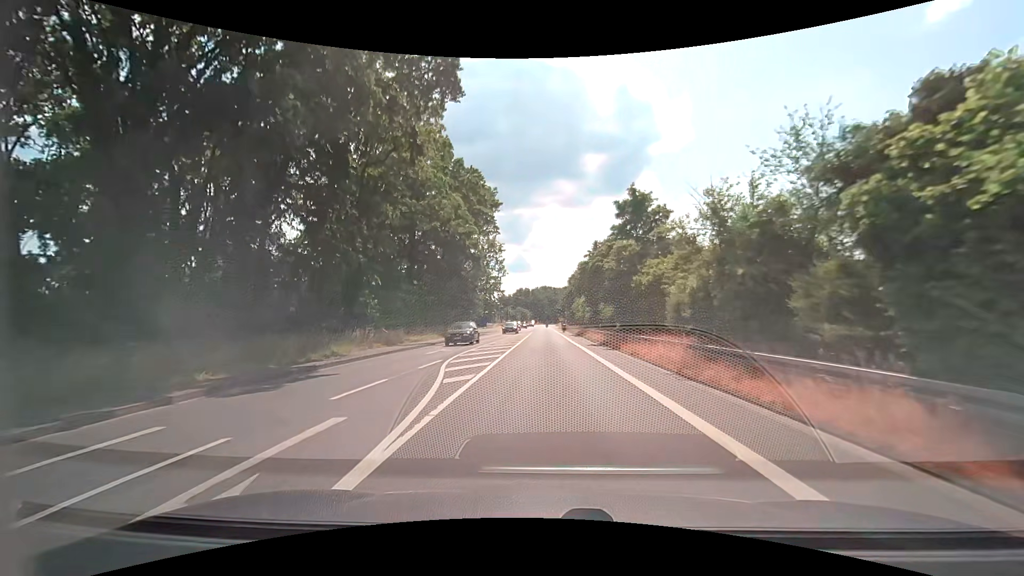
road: secondary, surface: asphalt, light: Day
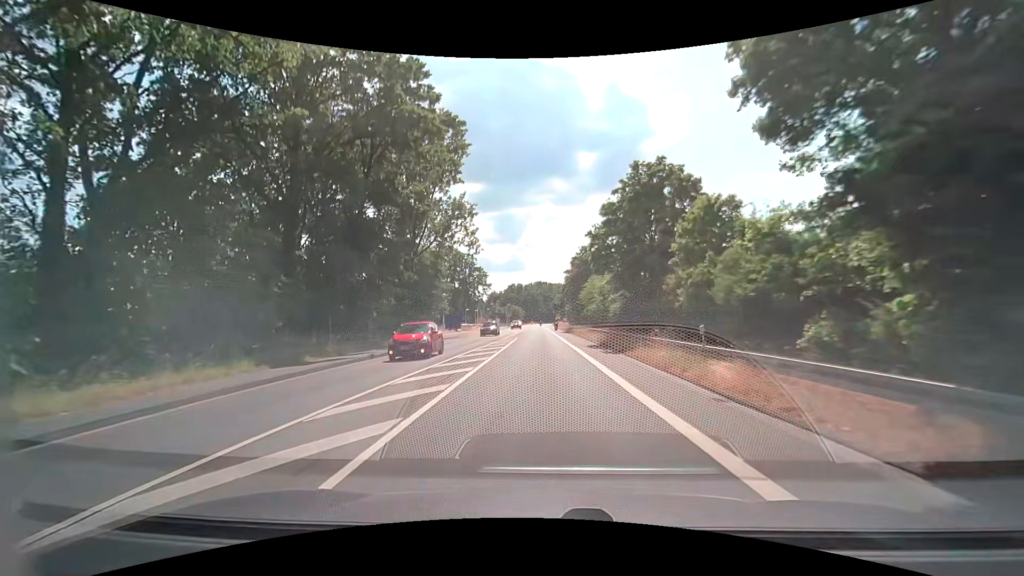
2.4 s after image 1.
(+0.2, +28.4) m; +1°
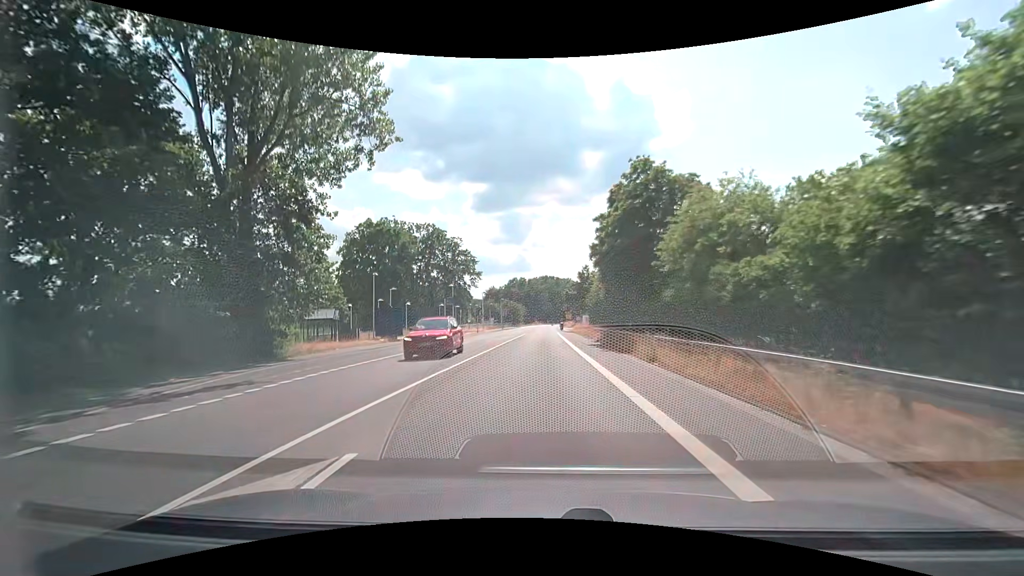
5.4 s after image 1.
(-0.2, +35.8) m; 0°
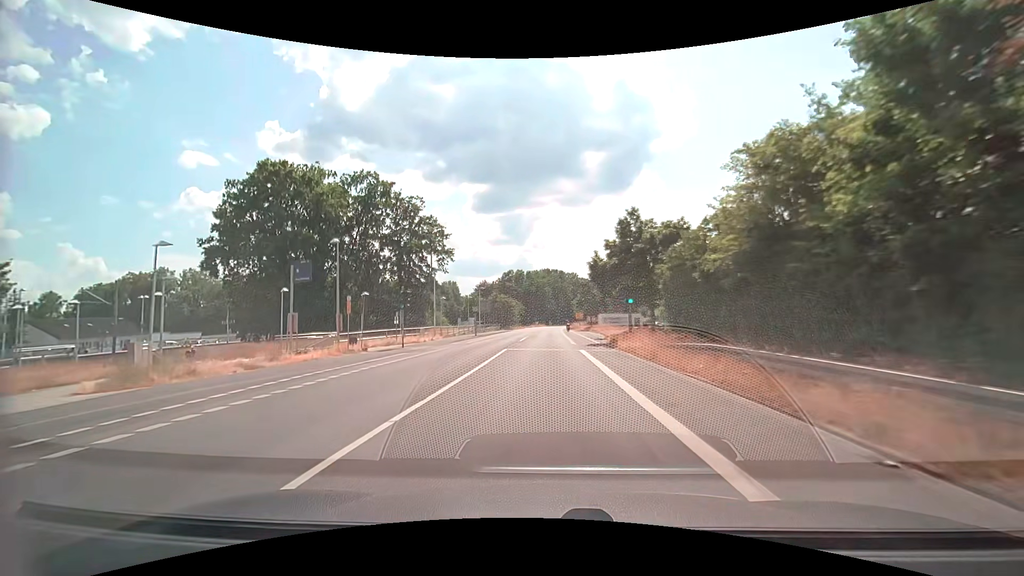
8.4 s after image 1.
(-0.6, +36.3) m; -1°
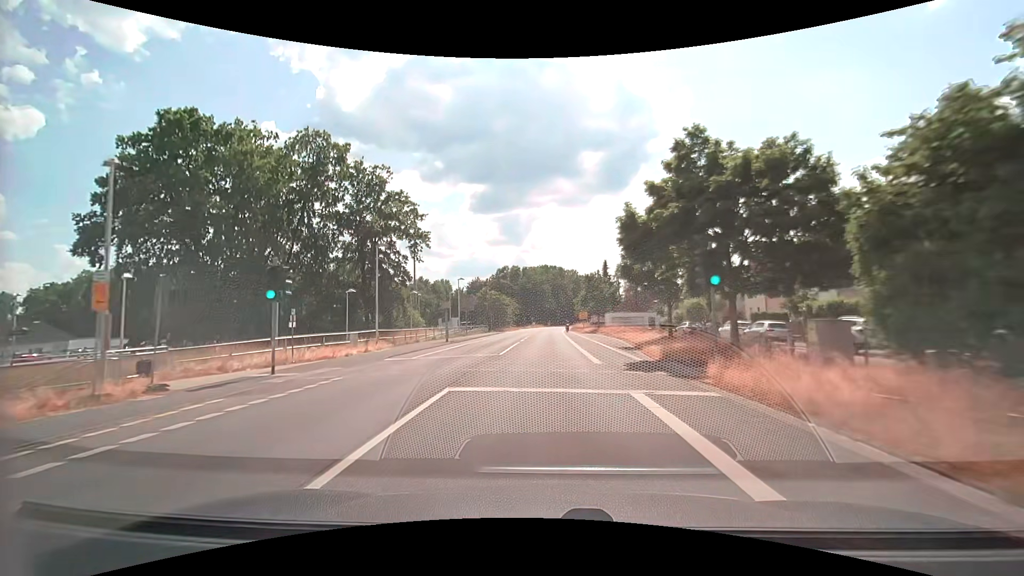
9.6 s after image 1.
(+0.1, +14.7) m; 0°
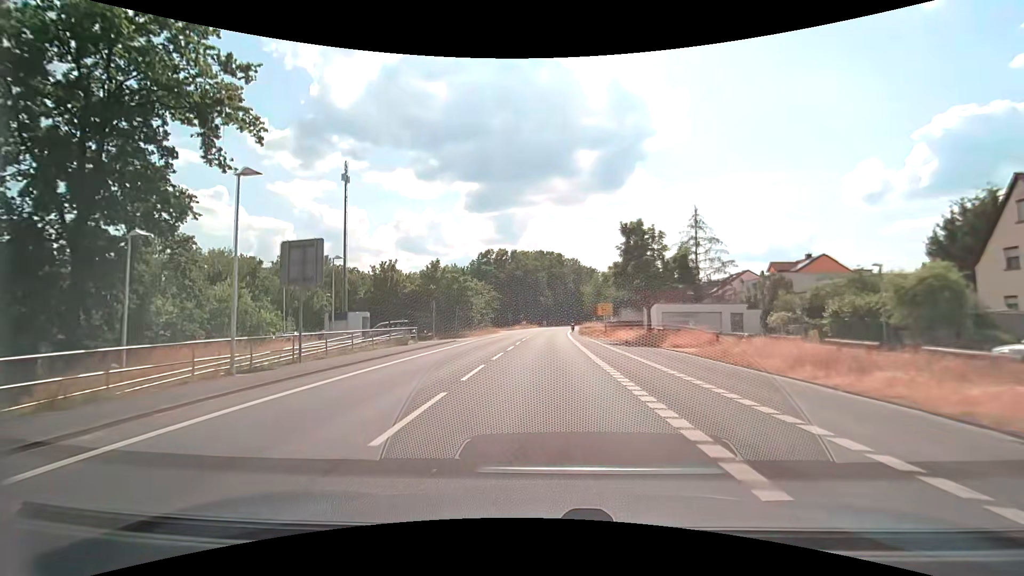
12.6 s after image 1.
(+0.3, +37.3) m; +1°
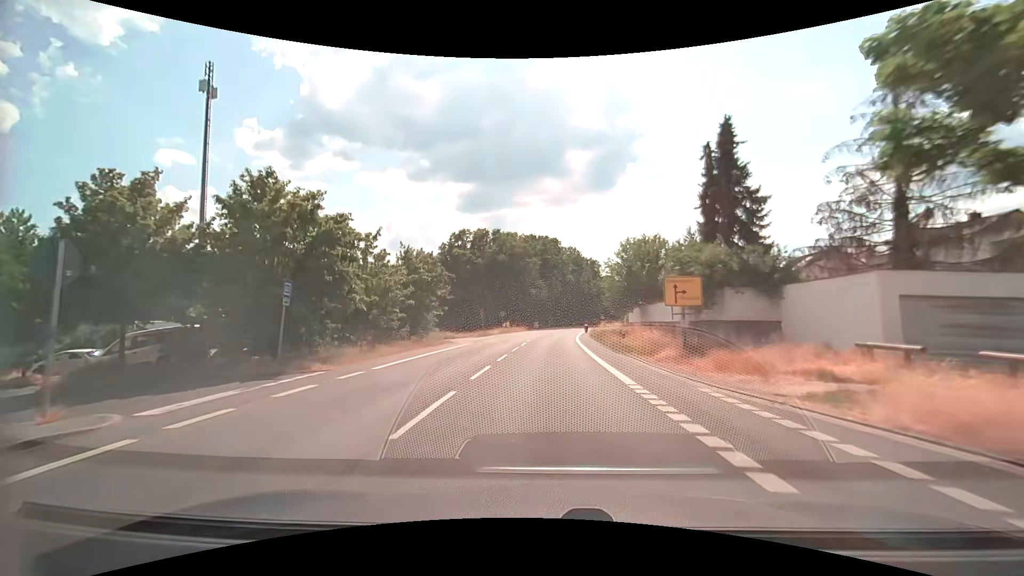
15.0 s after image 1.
(+0.1, +30.2) m; +1°
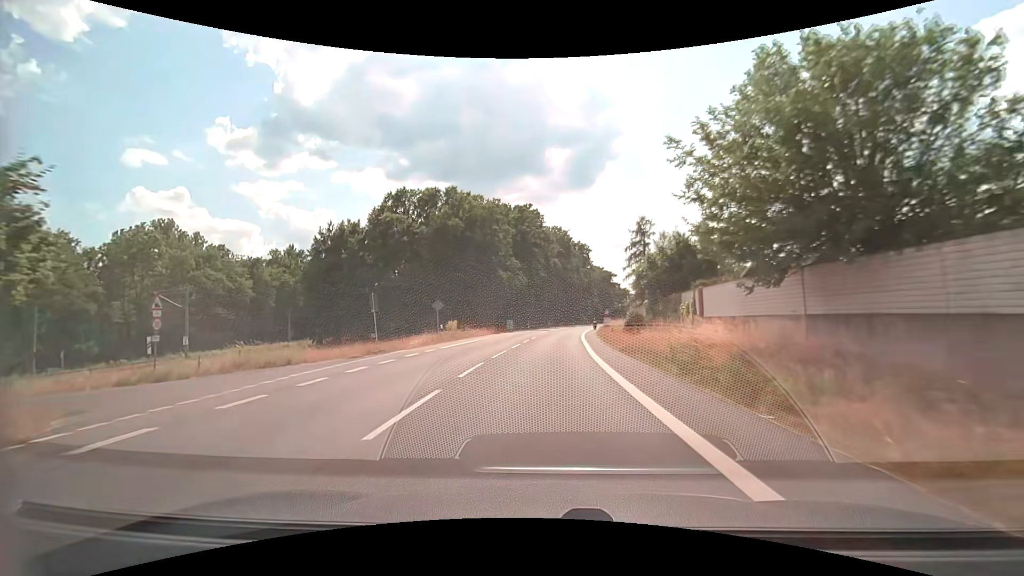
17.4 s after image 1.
(+0.4, +30.5) m; +2°
(0, +10) (0, +20) (+1, +30) (+1, +40) (+2, +50) (+3, +60) (+4, +70) (+5, +80) (+7, +90) (+9, +99) m
